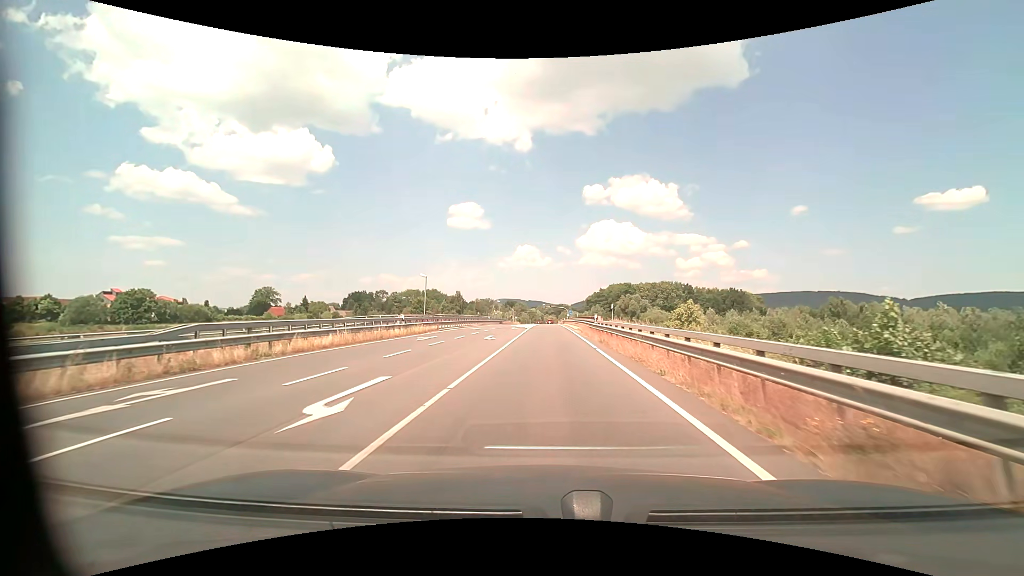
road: secondary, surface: asphalt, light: Day
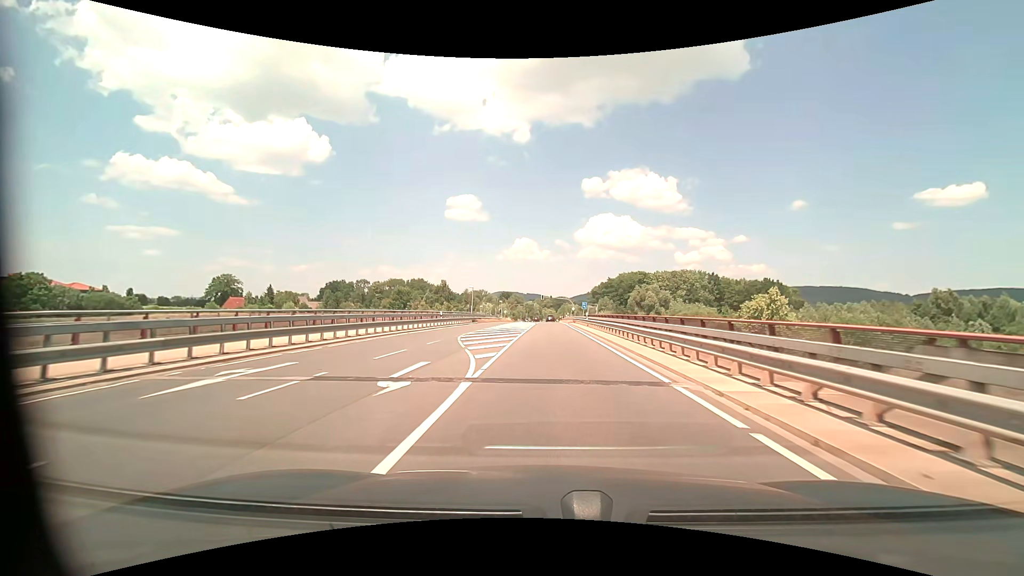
(-0.2, +38.5) m; 0°
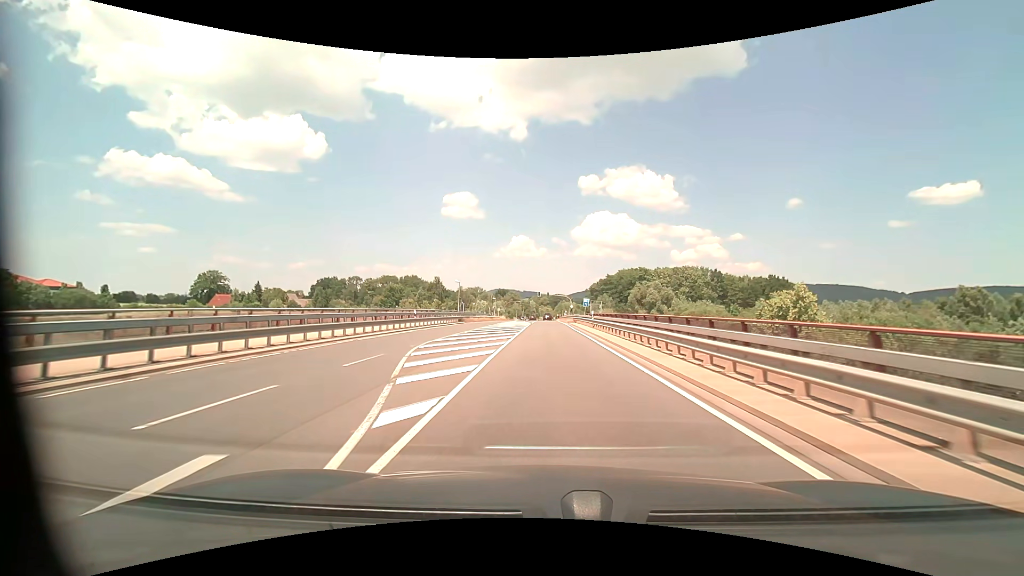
(0.0, +7.9) m; 0°
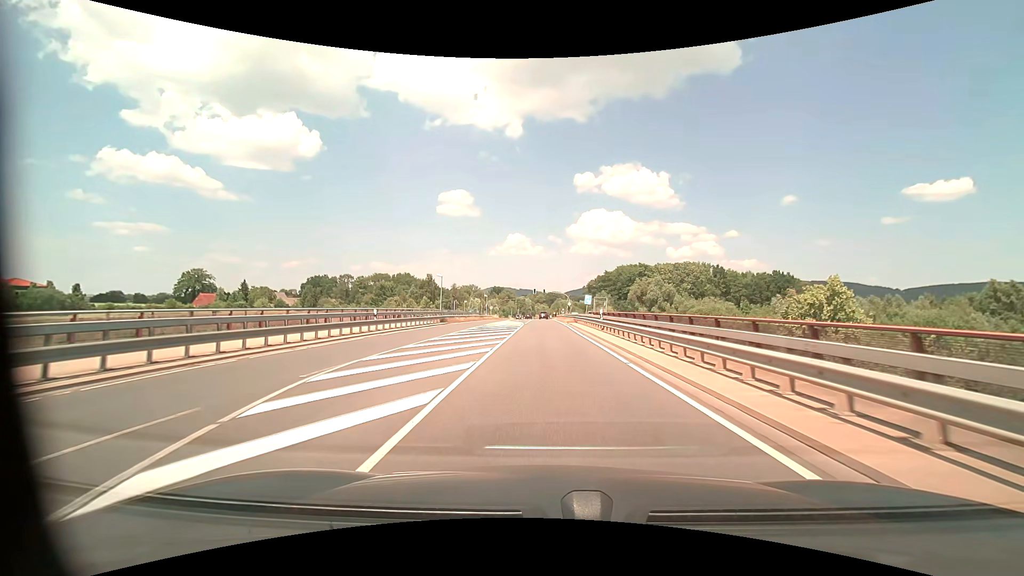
(0.0, +7.8) m; 0°
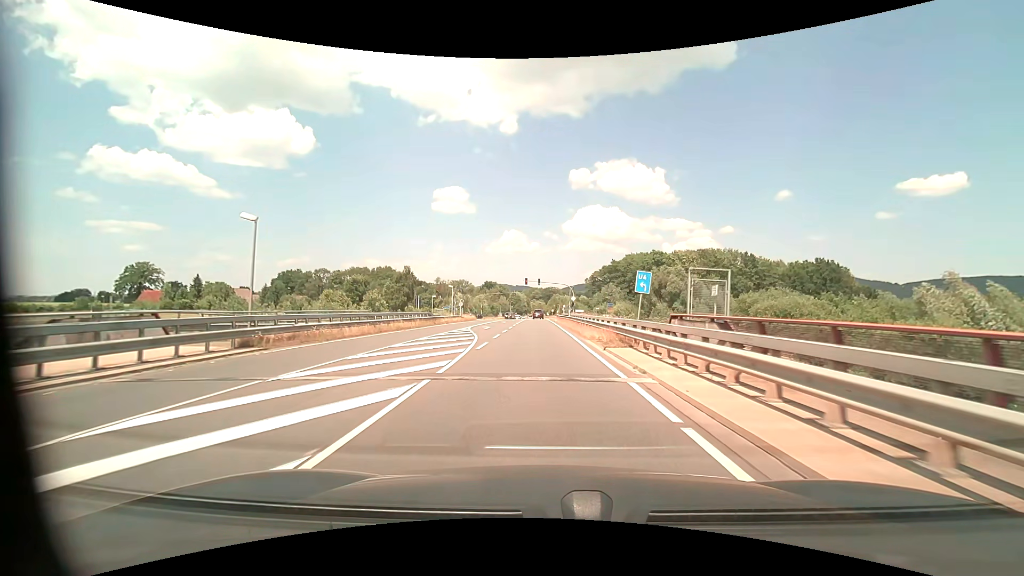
(+0.3, +31.7) m; 0°
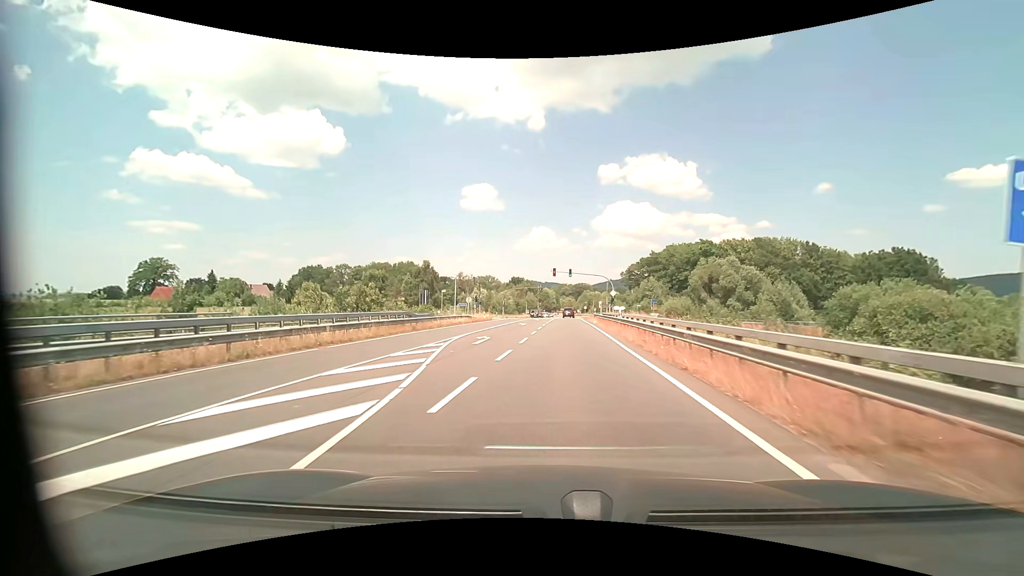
(-0.3, +15.8) m; -4°
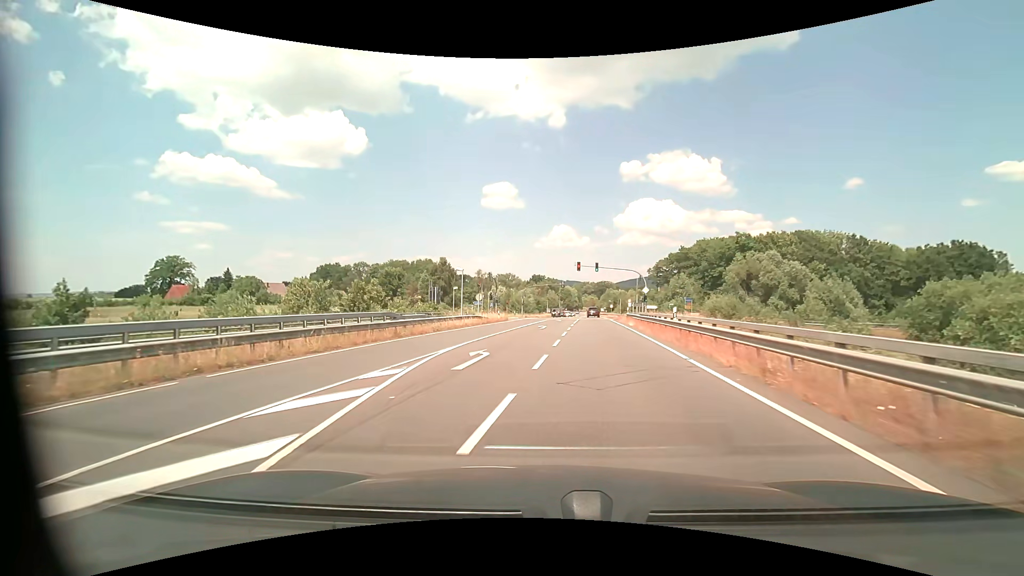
(-0.1, +7.7) m; -2°
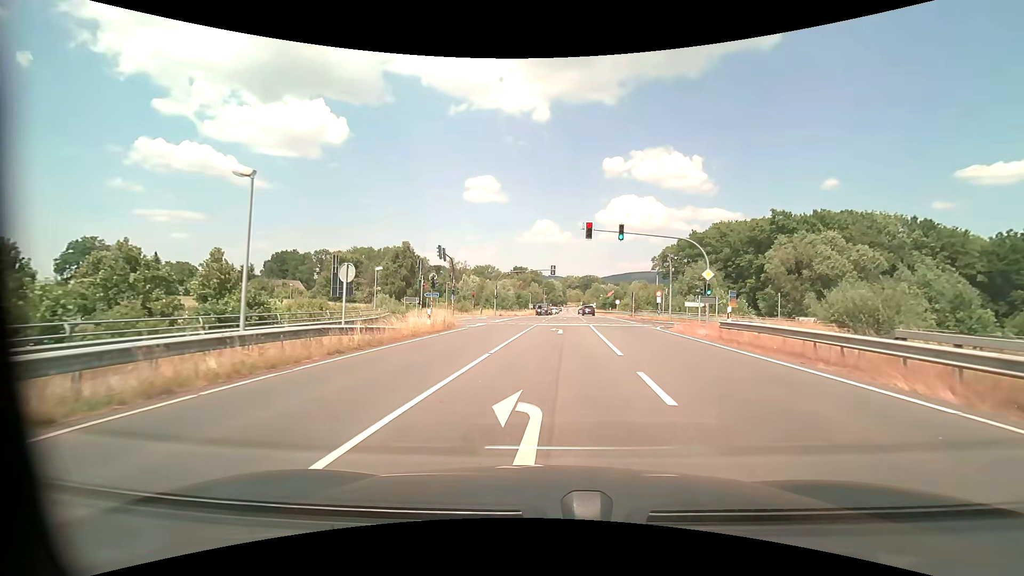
(-0.3, +27.7) m; +2°
(0, +10) (0, +20) (+1, +30) (+1, +40) (+1, +50) (-5, +58) (-15, +60) (-25, +61) (-35, +61) (-45, +60) m
